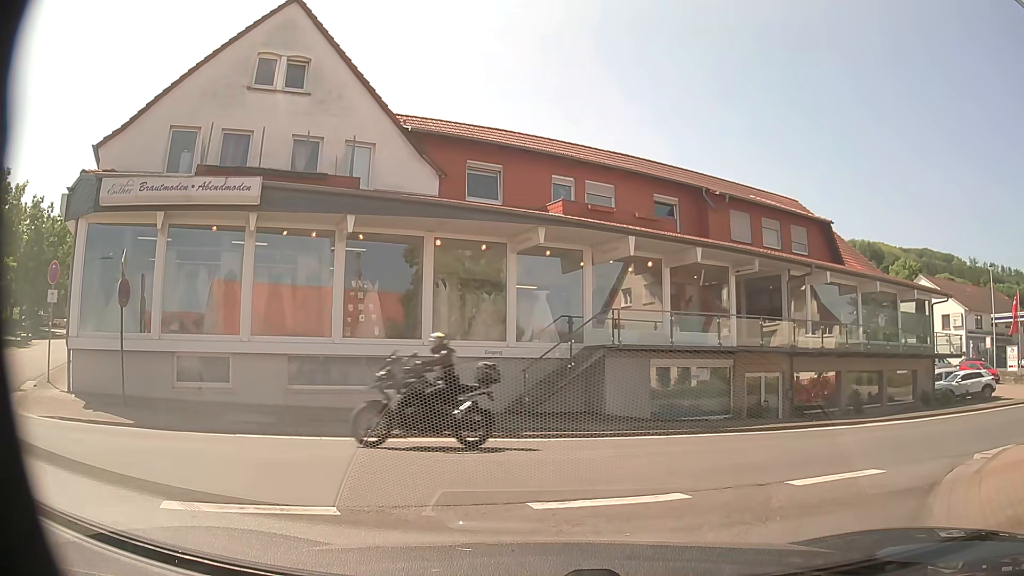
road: tertiary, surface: asphalt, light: Day
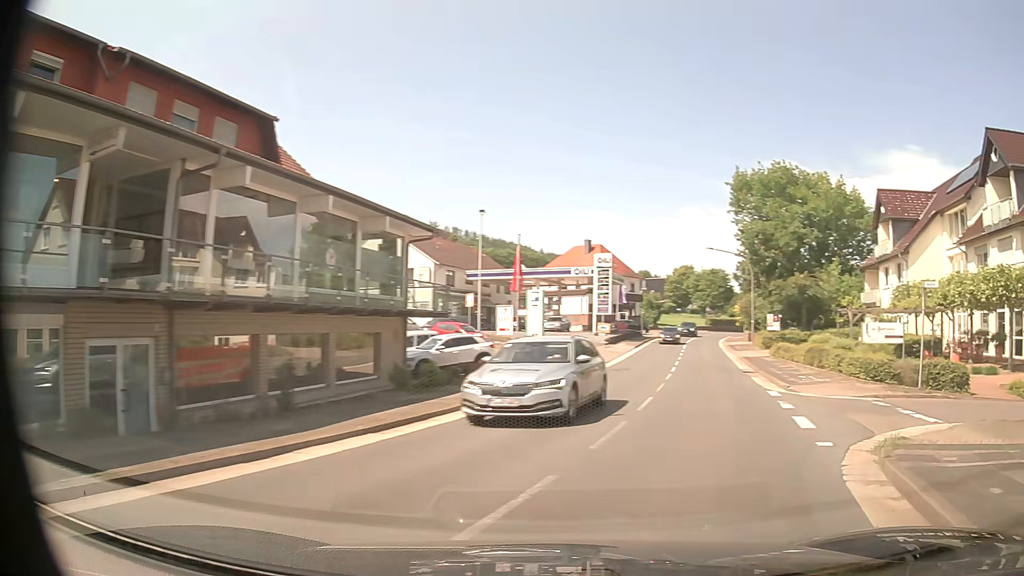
(+3.7, +10.0) m; +48°
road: primary
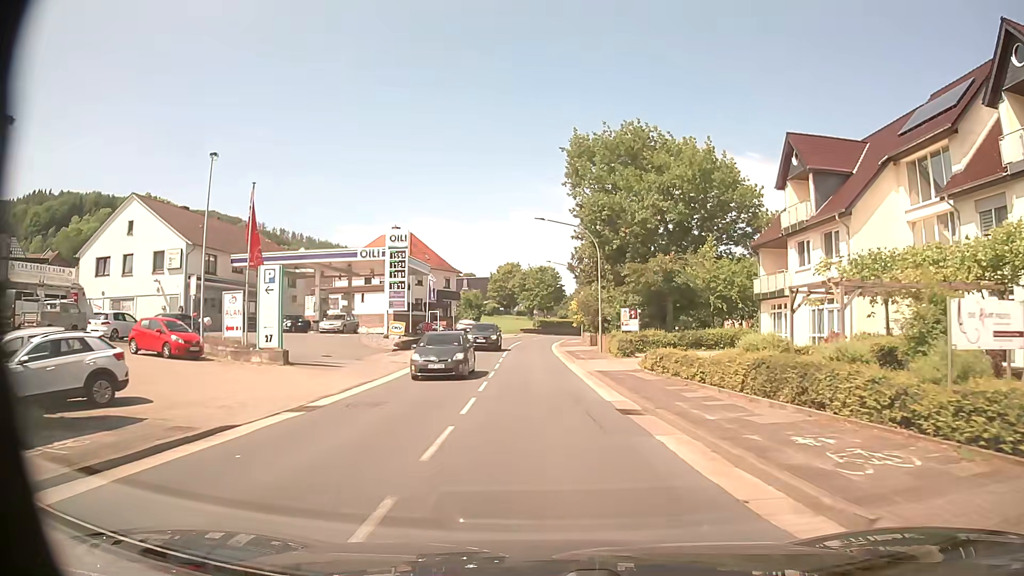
(+3.0, +15.1) m; +14°
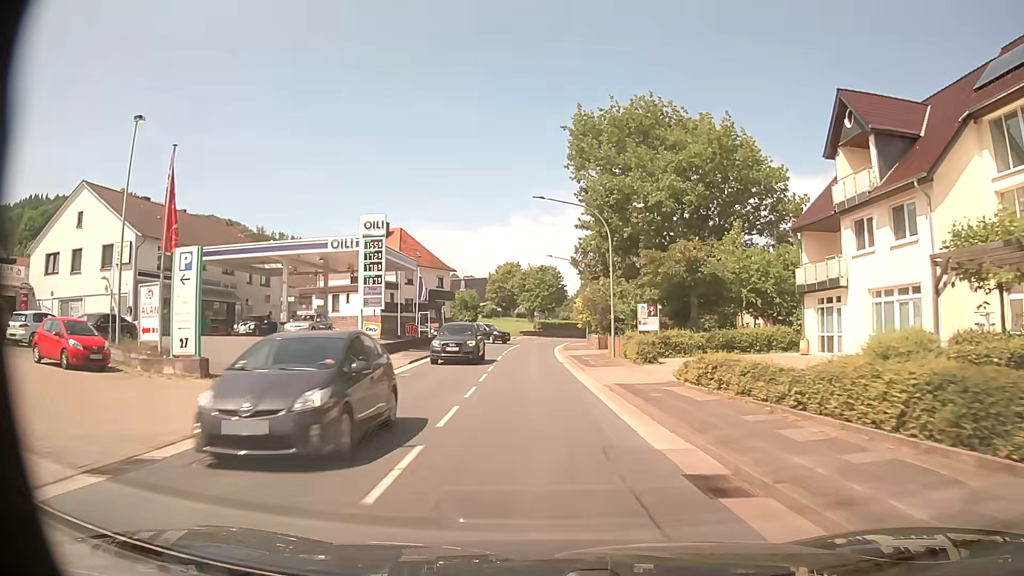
(+0.1, +6.8) m; +1°
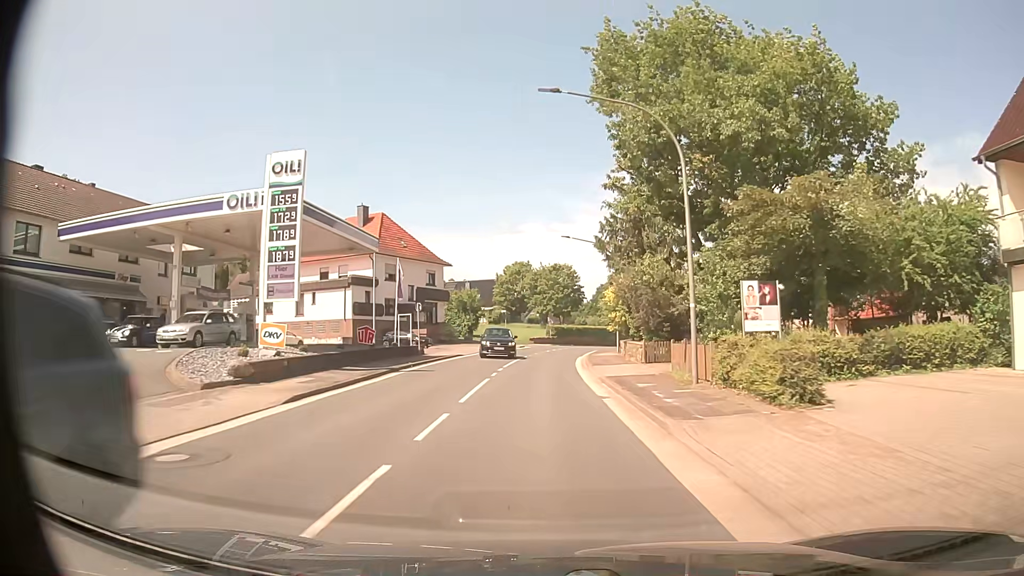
(-0.1, +15.5) m; -1°
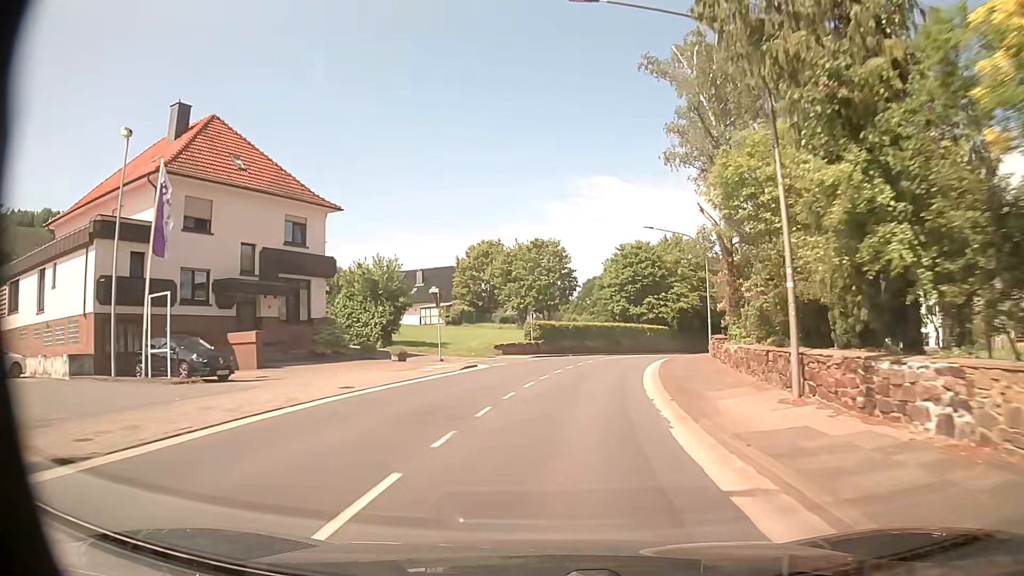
(0.0, +33.5) m; +2°
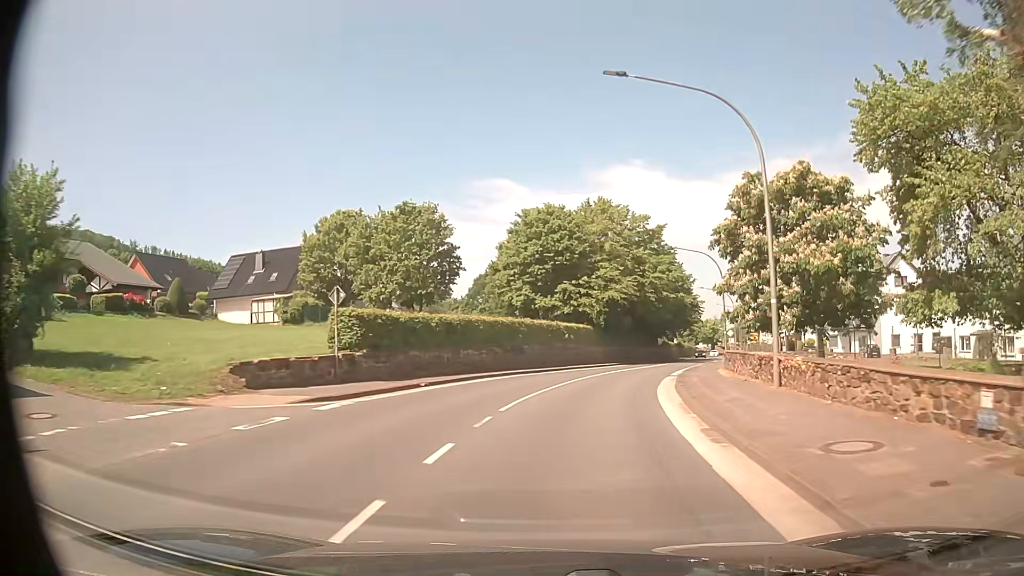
(+1.7, +24.7) m; +9°
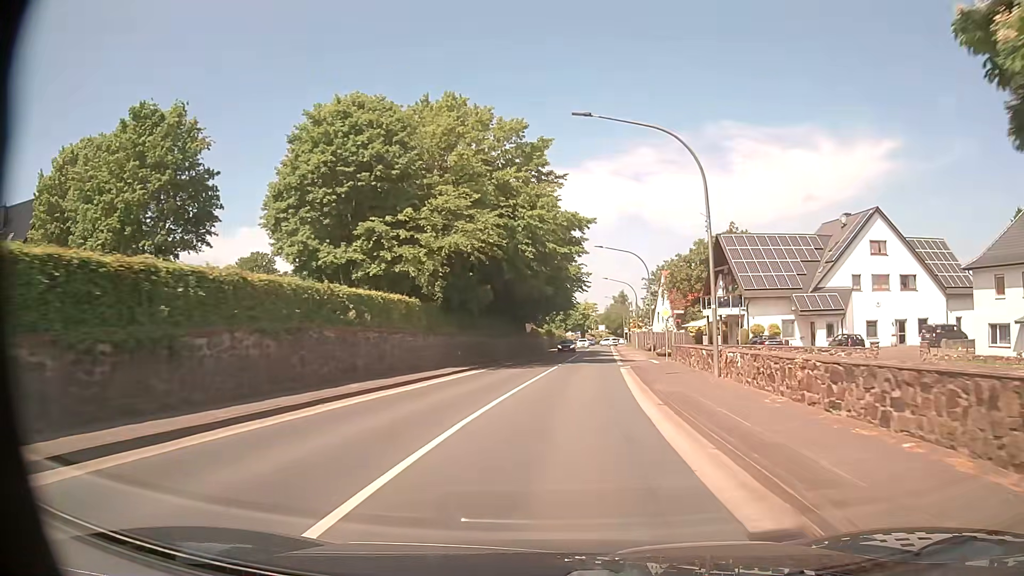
(+2.7, +24.8) m; +12°
(0, +10) (+1, +20) (+2, +30) (+3, +40) (+4, +50) (+5, +60) (+6, +70) (+7, +80) (+8, +90) (+8, +100) m
